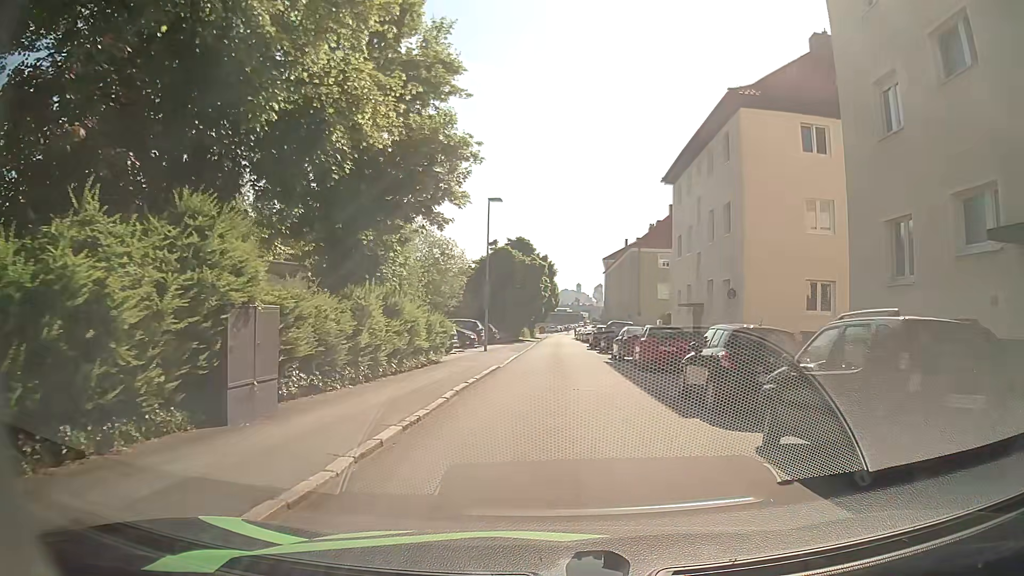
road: residential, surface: asphalt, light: Day
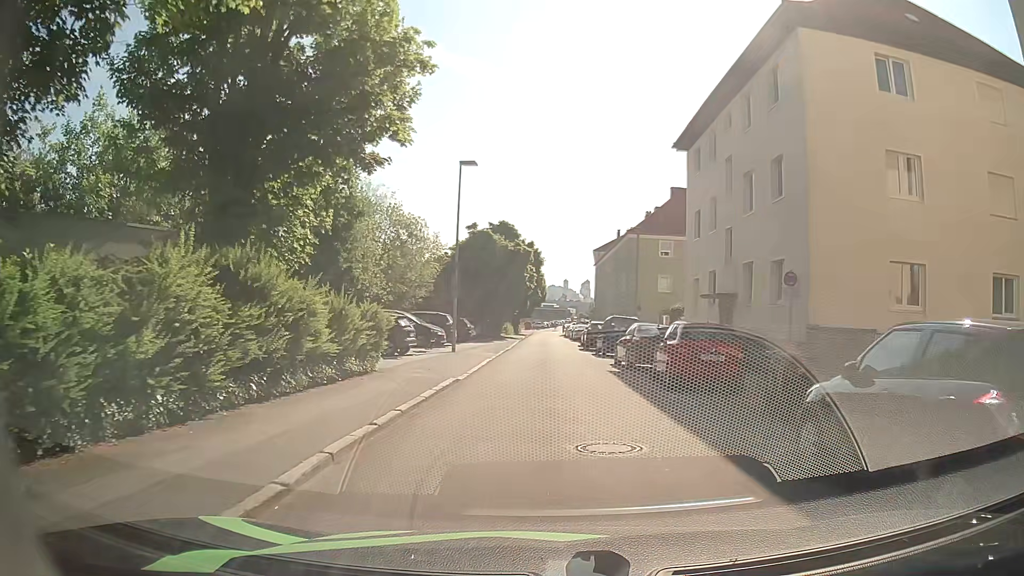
(+0.2, +7.3) m; +2°
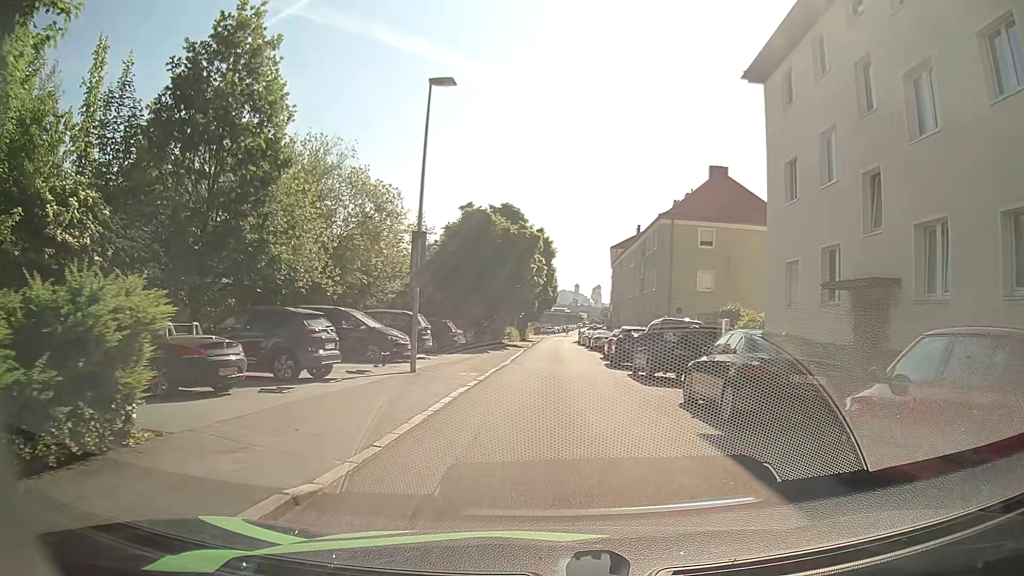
(-0.1, +10.6) m; -1°
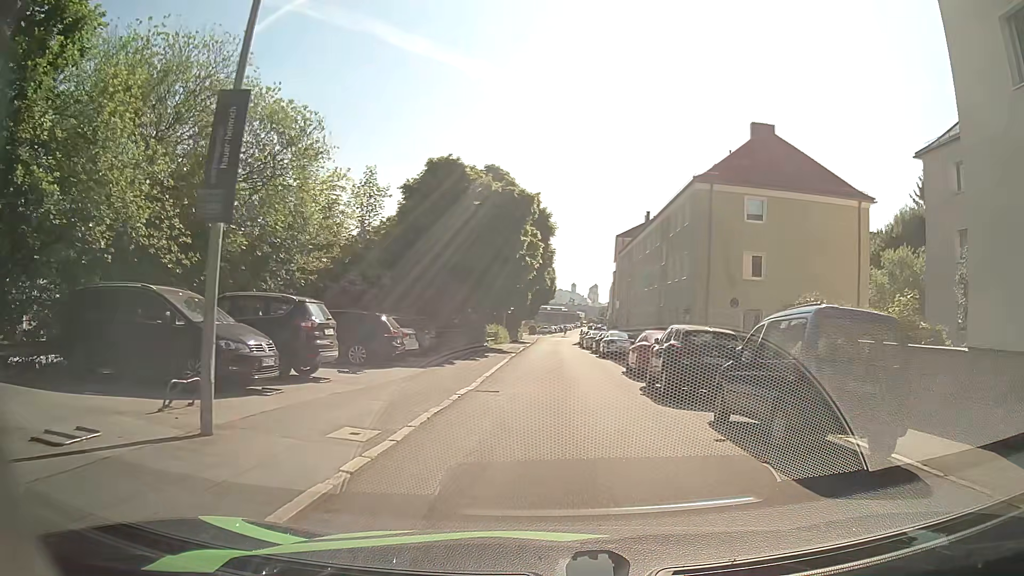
(0.0, +11.3) m; 0°
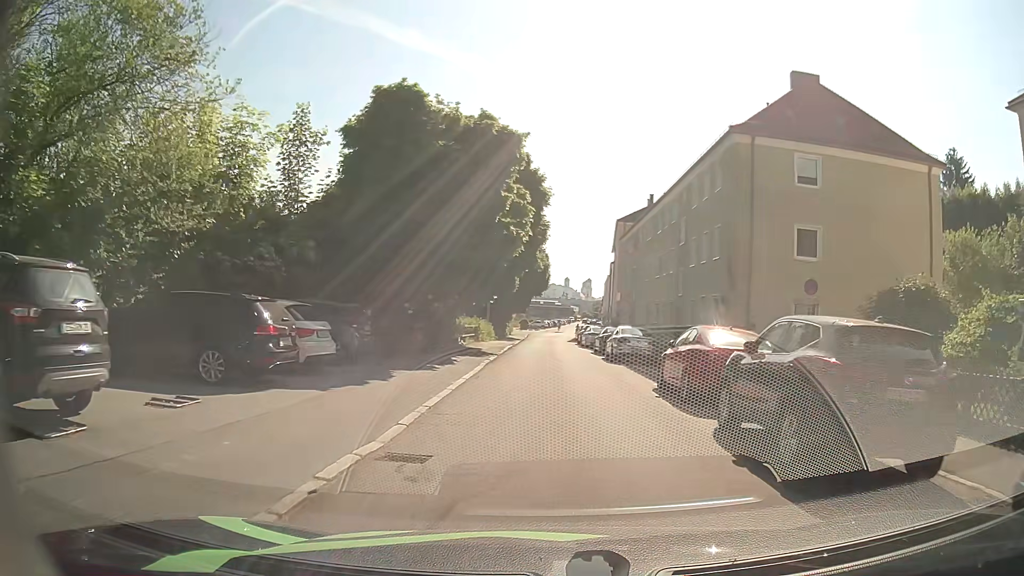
(0.0, +8.0) m; 0°
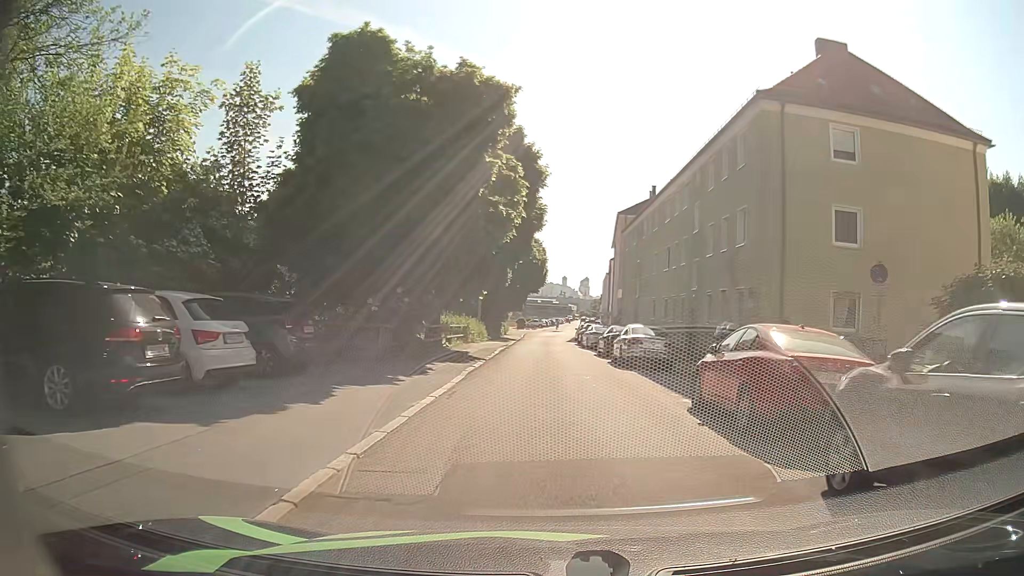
(0.0, +3.9) m; 0°
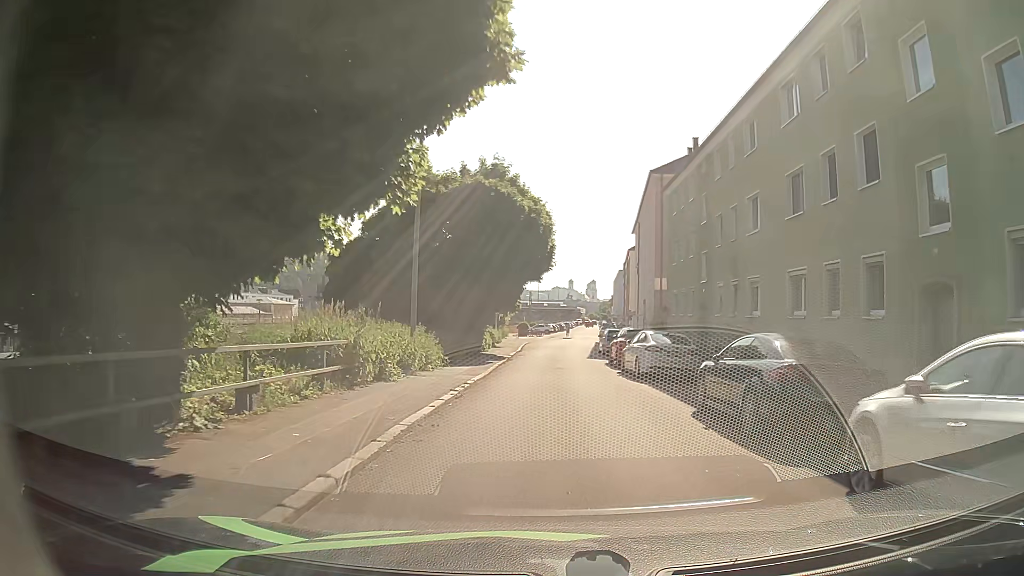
(0.0, +19.8) m; +1°
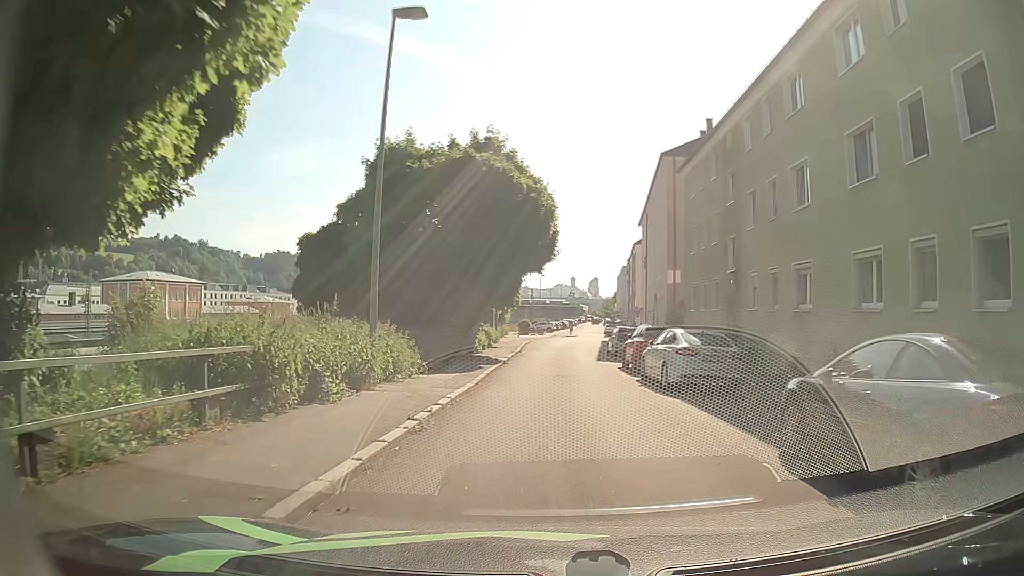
(-0.1, +4.3) m; -1°
